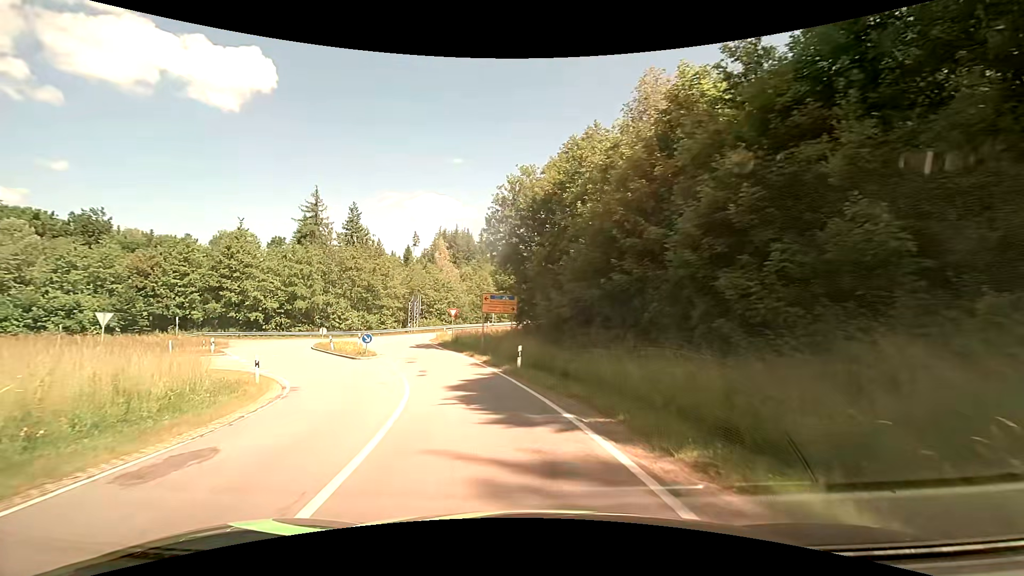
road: secondary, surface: asphalt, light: Day
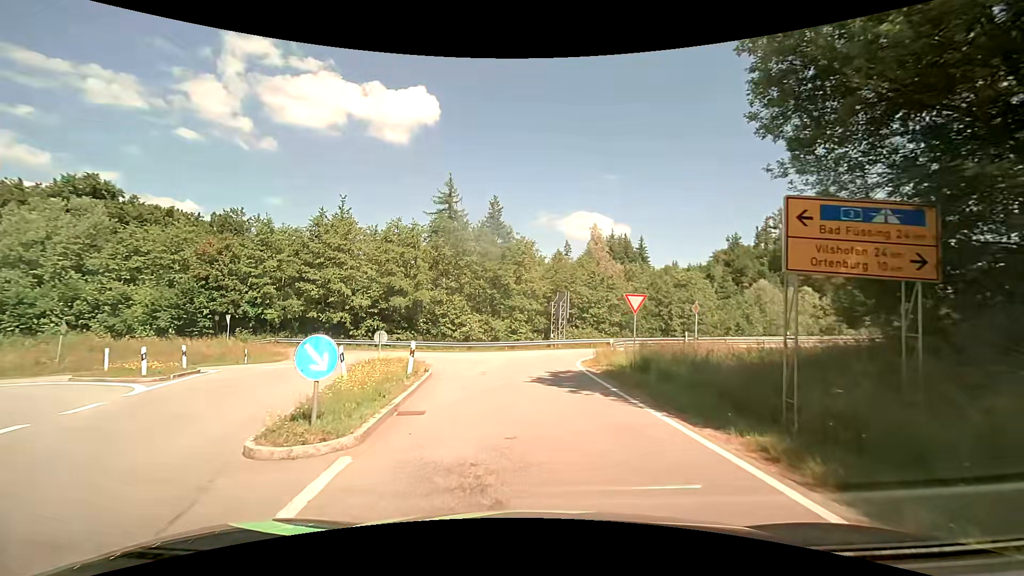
(-4.2, +22.6) m; -18°
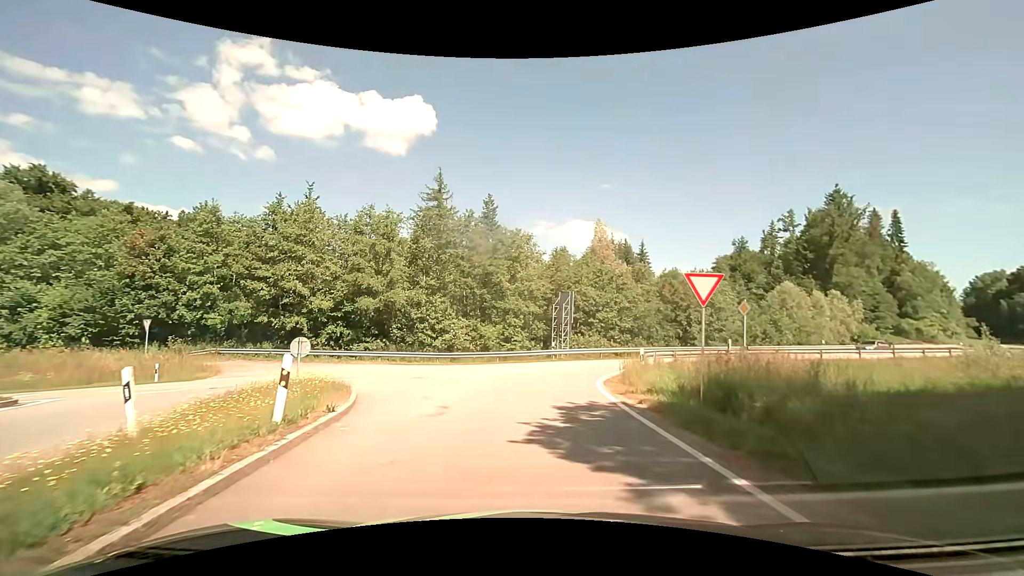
(0.0, +7.5) m; -1°
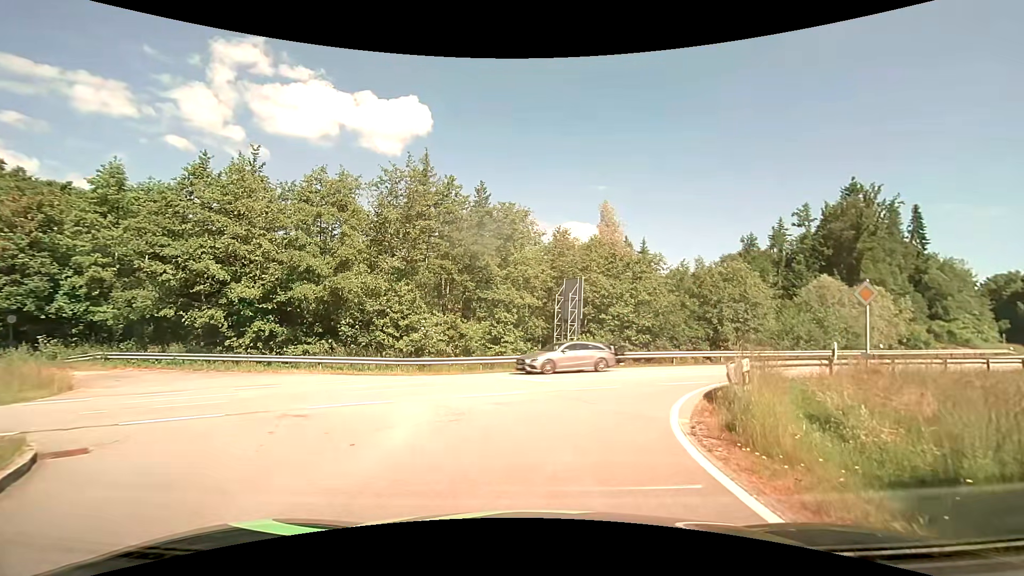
(+0.2, +8.8) m; +2°
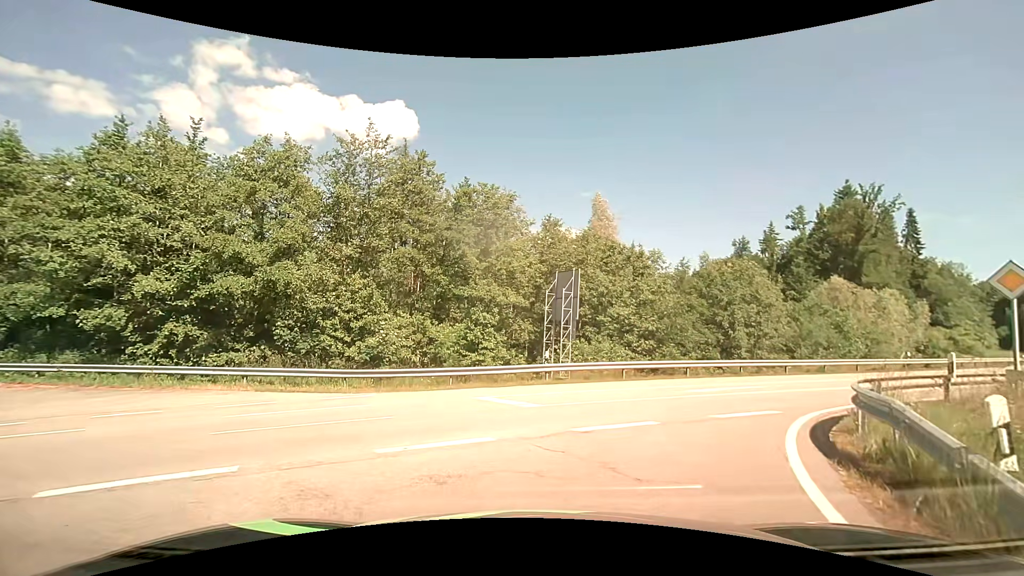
(0.0, +5.2) m; +1°
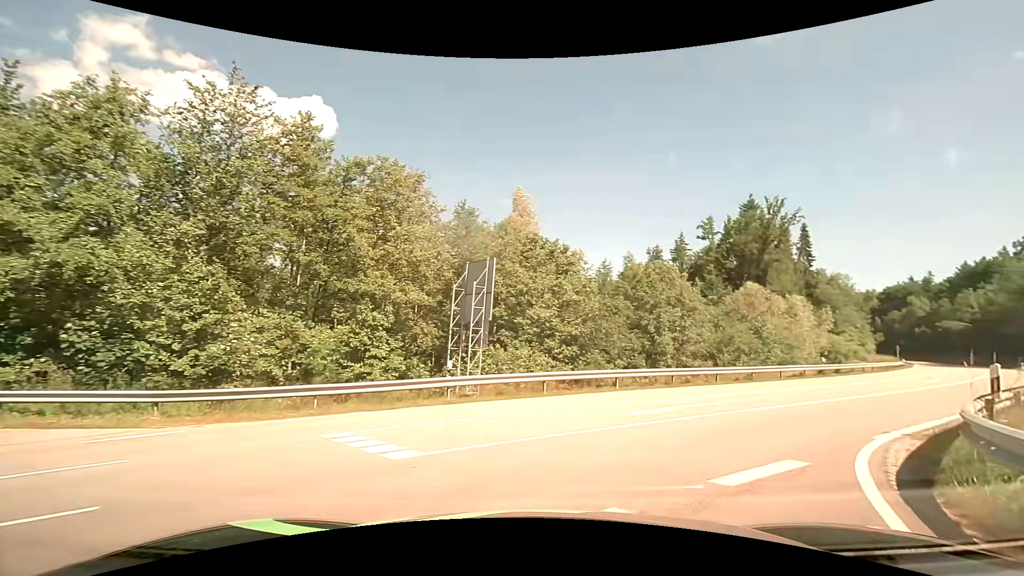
(+0.3, +4.7) m; +8°
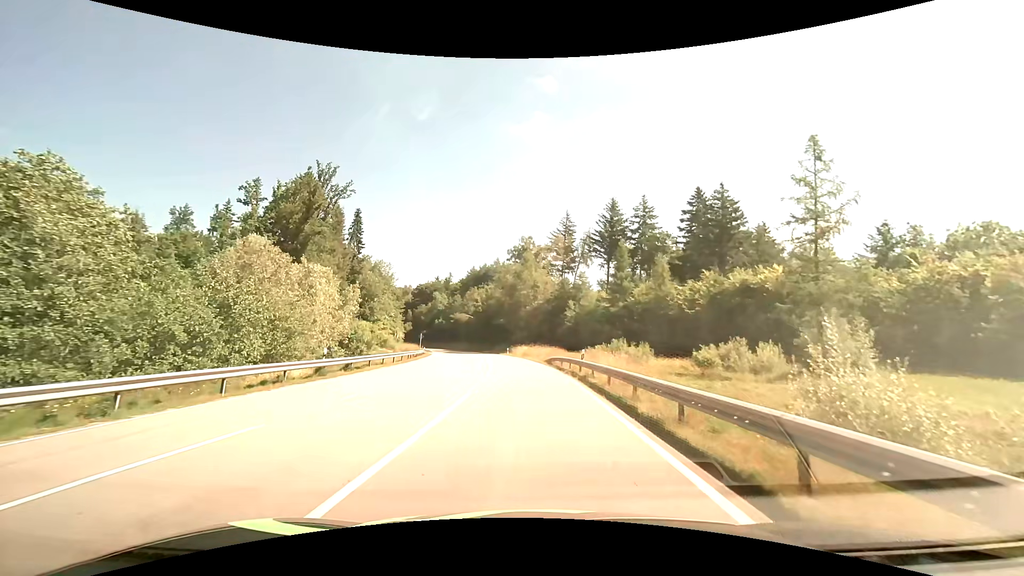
(+9.5, +15.9) m; +49°
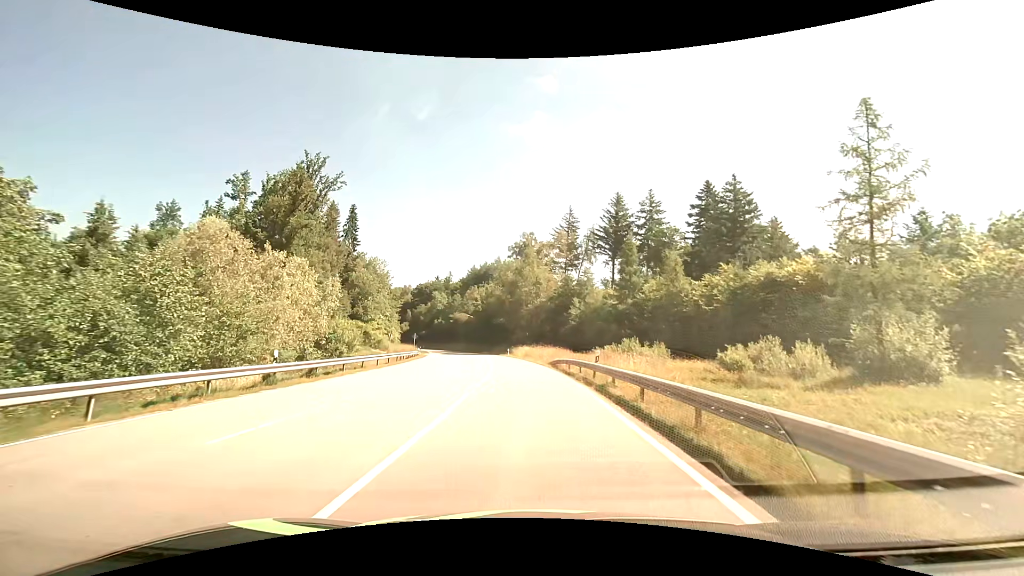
(0.0, +4.8) m; -1°
(0, +10) (0, +20) (-1, +30) (-2, +40) (-3, +50) (-4, +60) (-6, +70) (-8, +79) (-10, +89) (-13, +99) m
